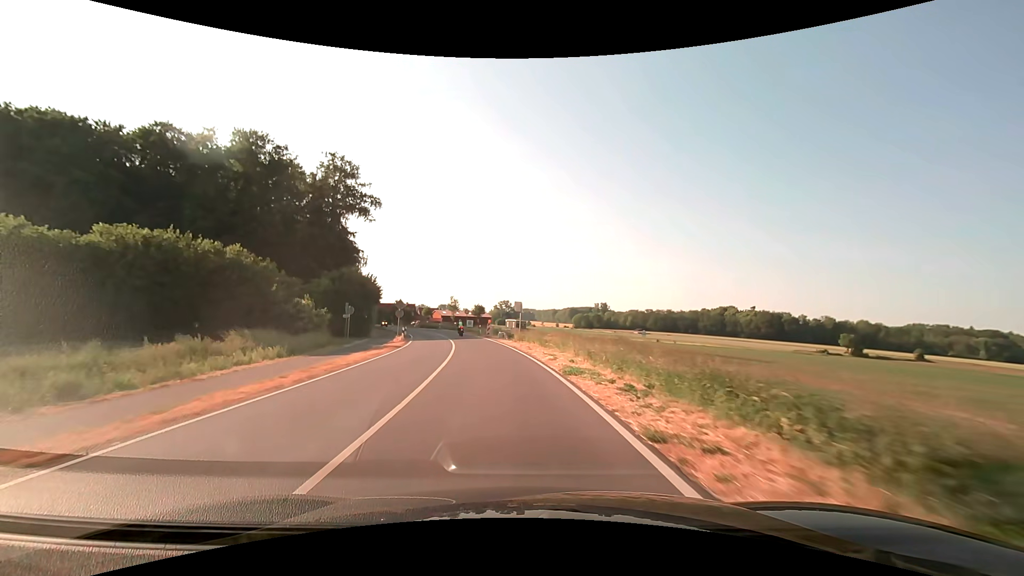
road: secondary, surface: asphalt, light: Day
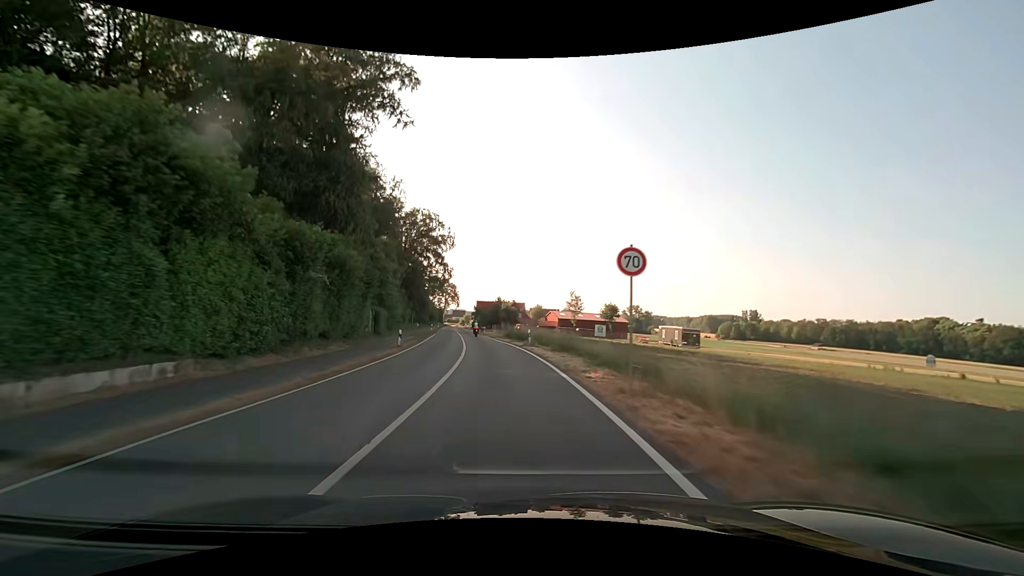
(-6.5, +52.6) m; -14°
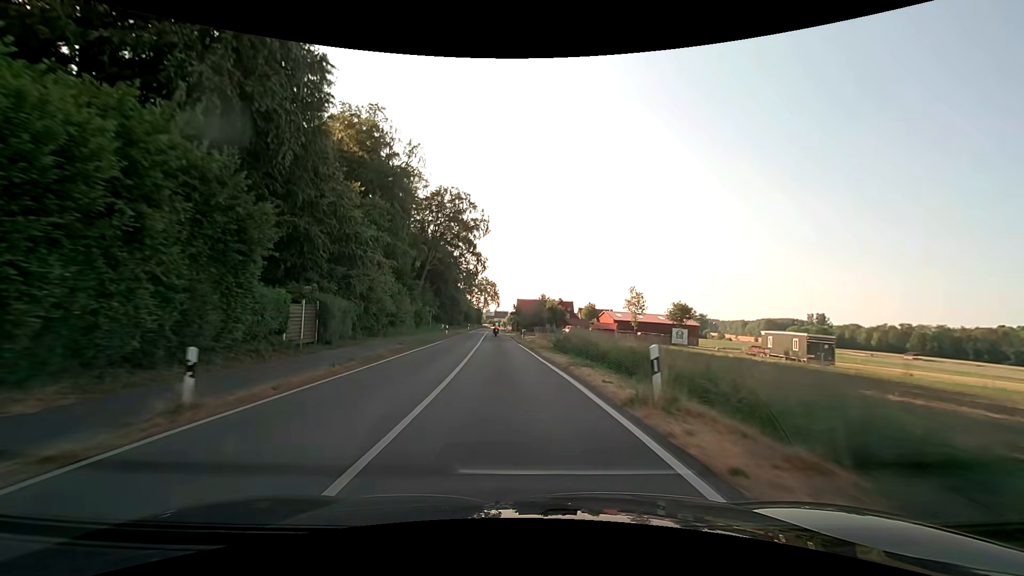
(-1.0, +21.3) m; -5°
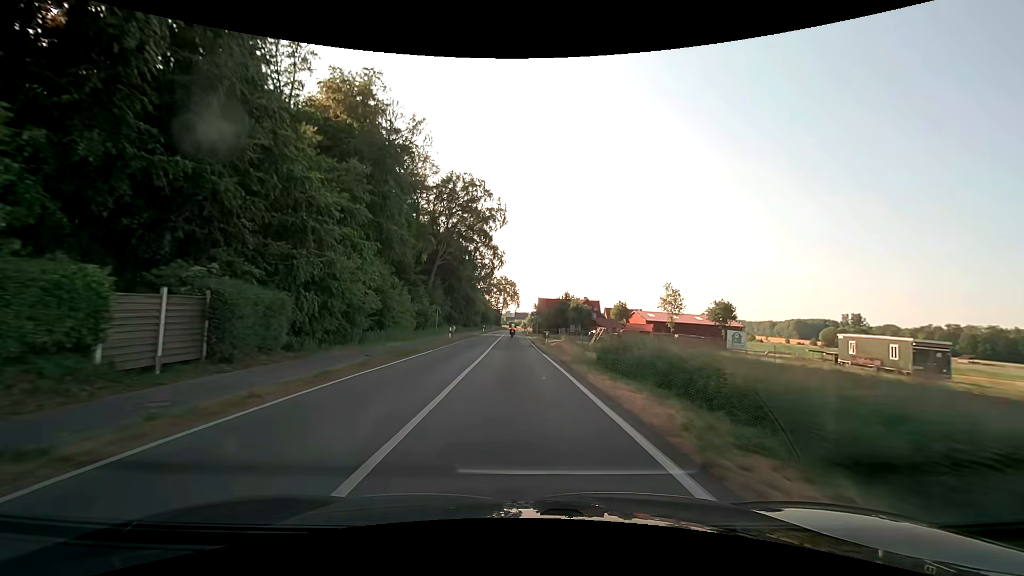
(-0.2, +10.7) m; -2°
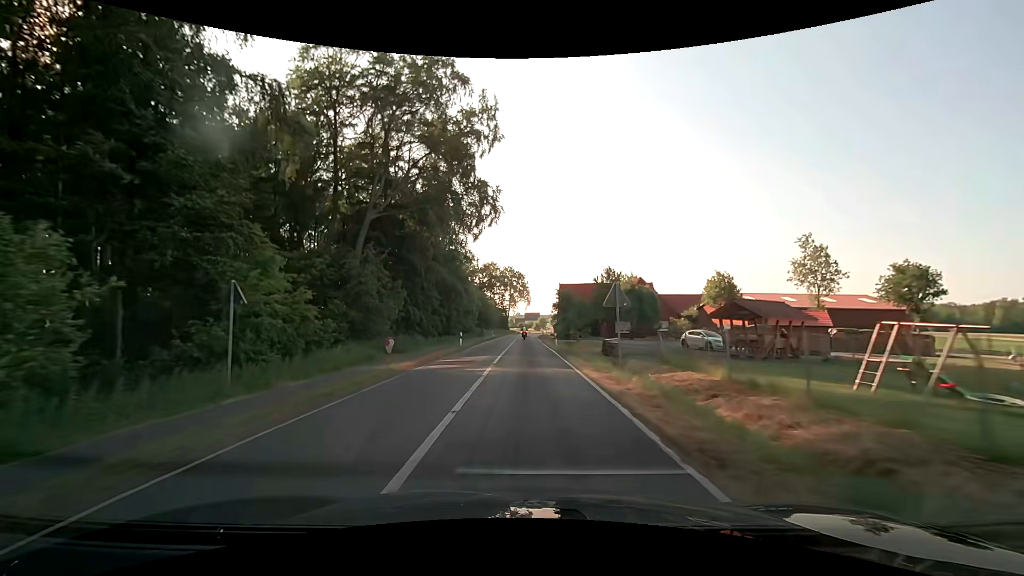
(-1.1, +42.7) m; -1°
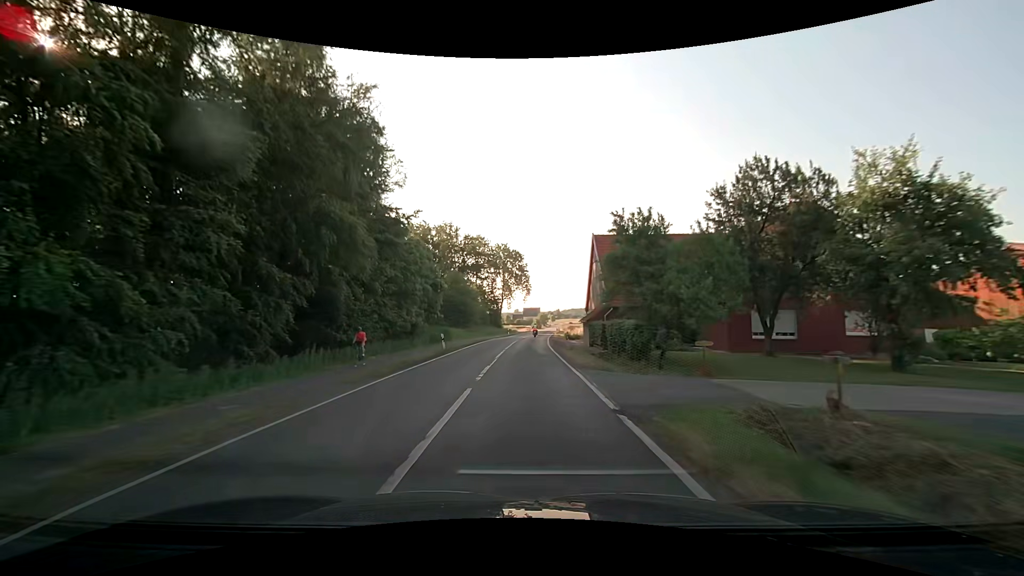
(0.0, +42.9) m; 0°
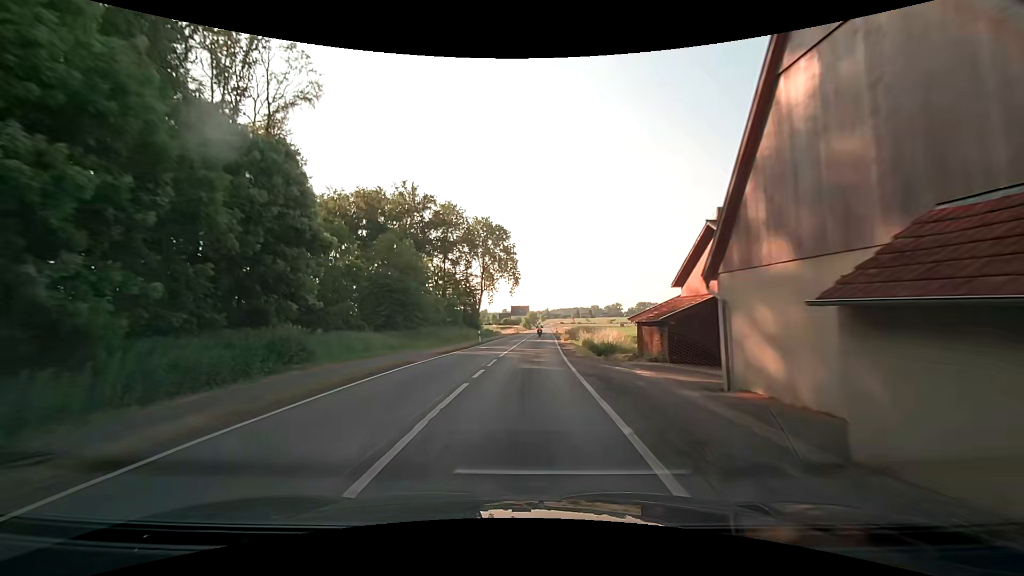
(+0.3, +32.4) m; +1°
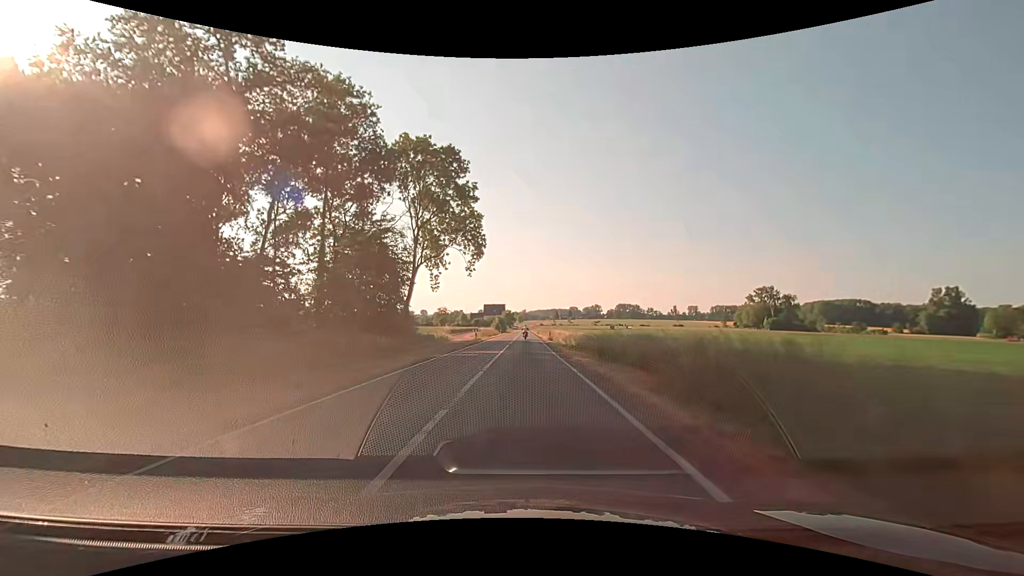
(+0.9, +43.4) m; +3°
(0, +10) (0, +20) (0, +30) (0, +40) (0, +50) (0, +60) (0, +70) (0, +80) (0, +90) (0, +100) m
